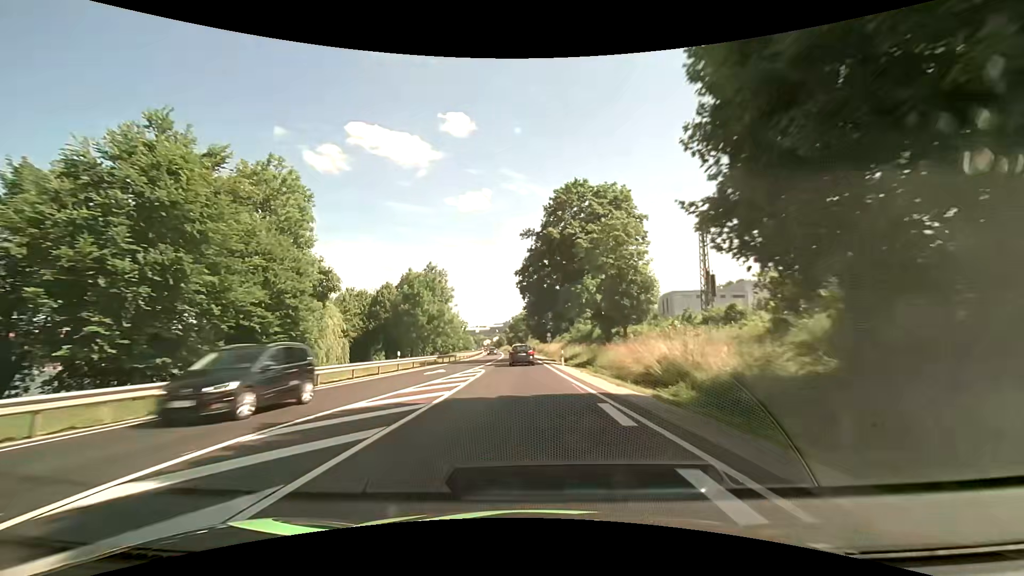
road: primary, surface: asphalt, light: Day
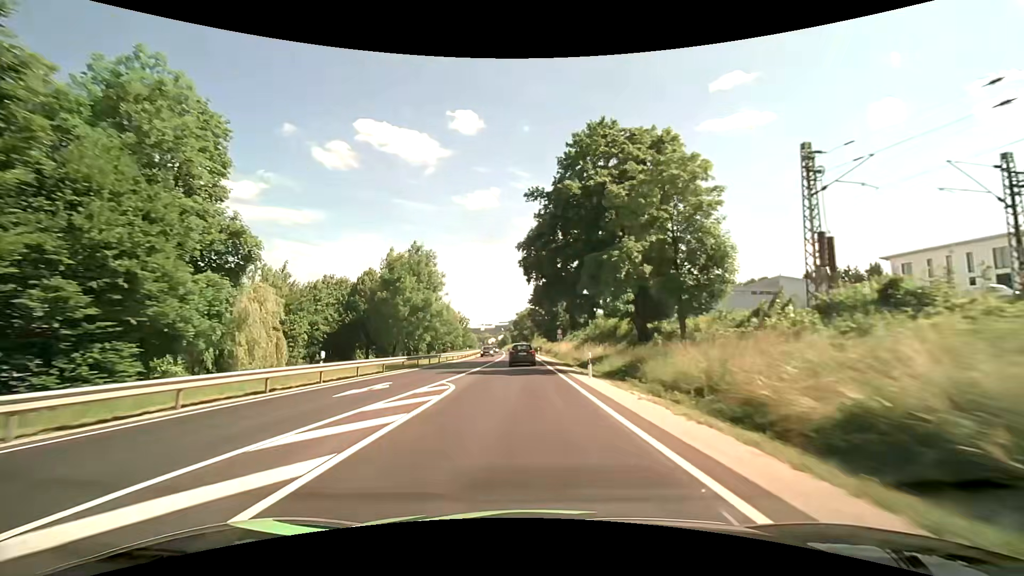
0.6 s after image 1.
(-0.1, +13.3) m; -1°
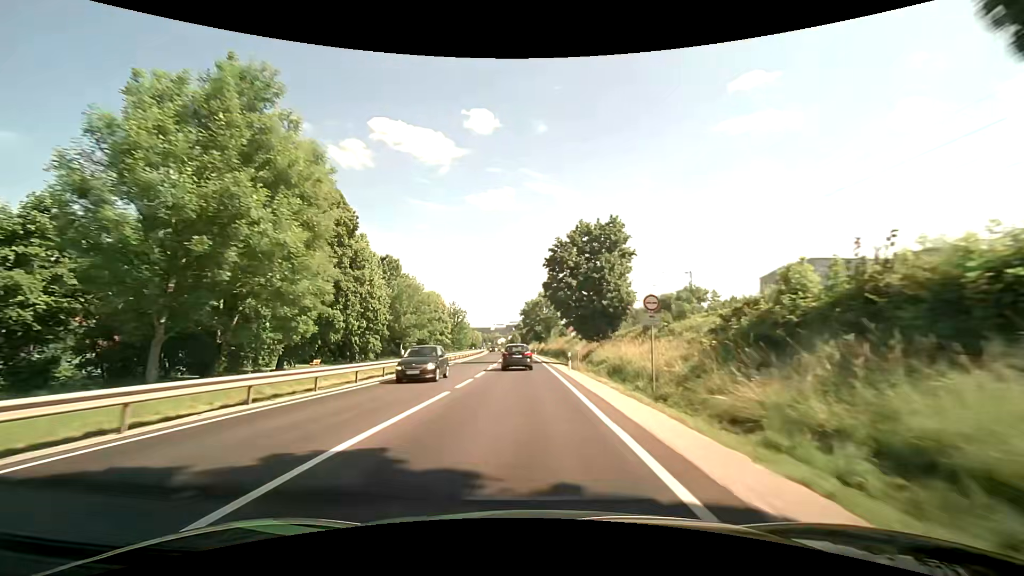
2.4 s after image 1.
(-0.5, +39.8) m; -1°
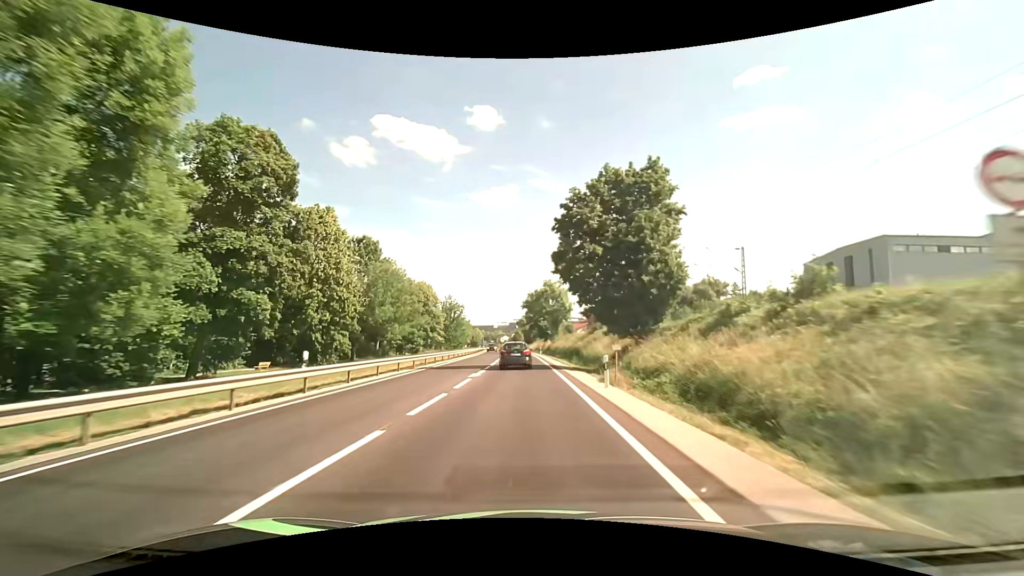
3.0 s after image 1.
(-0.1, +13.1) m; -1°
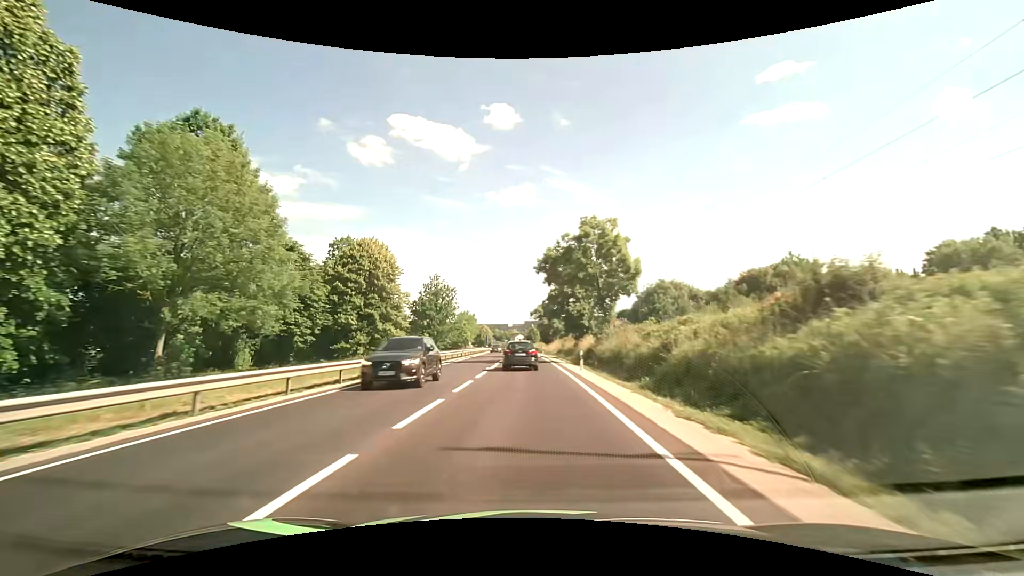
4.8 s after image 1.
(-0.6, +37.9) m; -2°
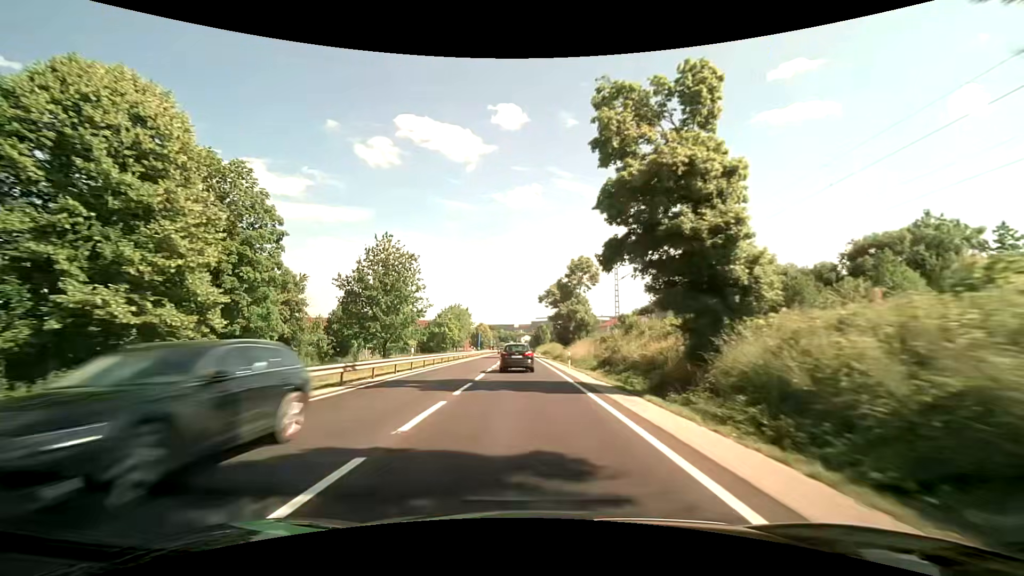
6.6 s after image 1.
(-0.1, +36.0) m; -1°
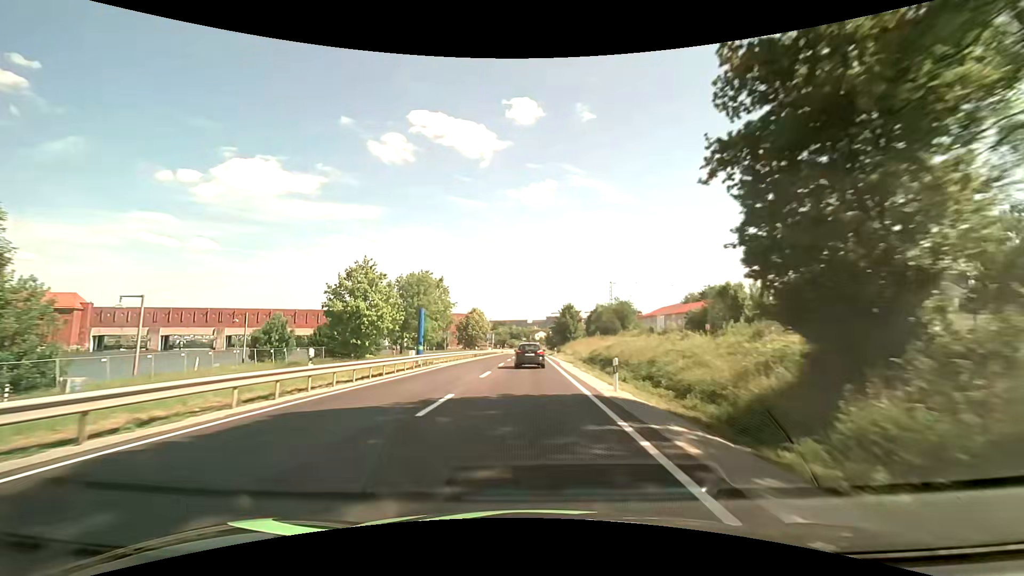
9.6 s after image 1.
(-0.8, +59.2) m; -2°
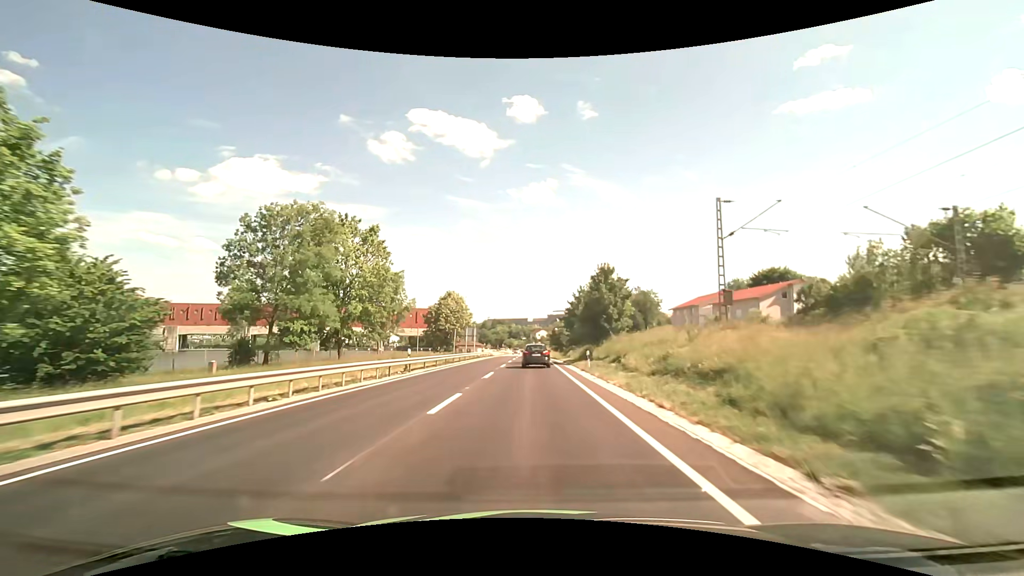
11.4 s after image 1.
(0.0, +35.8) m; 0°
(0, +10) (0, +20) (0, +30) (0, +40) (0, +50) (0, +60) (0, +70) (0, +80) (0, +90) (+1, +100) m
